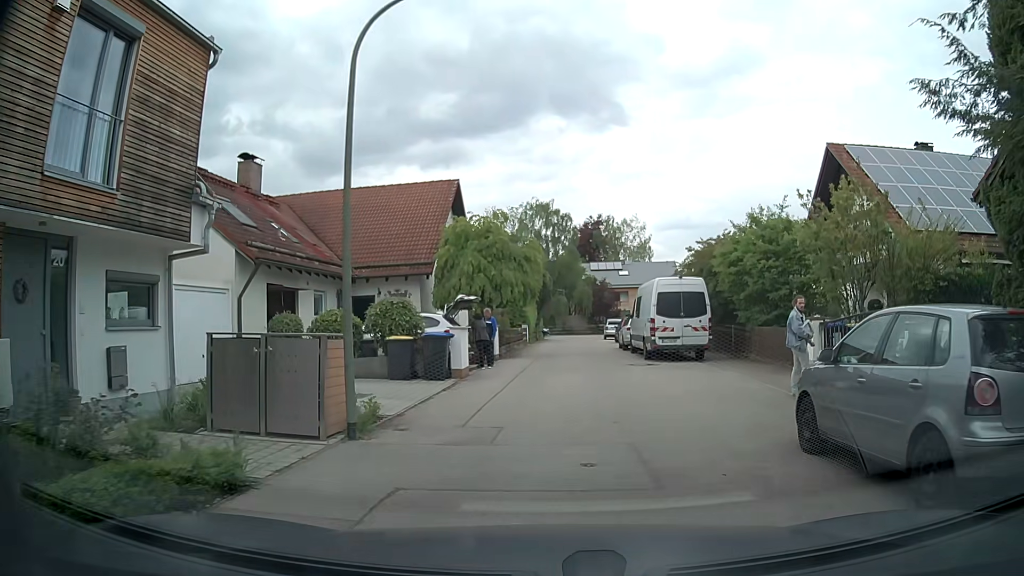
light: Day
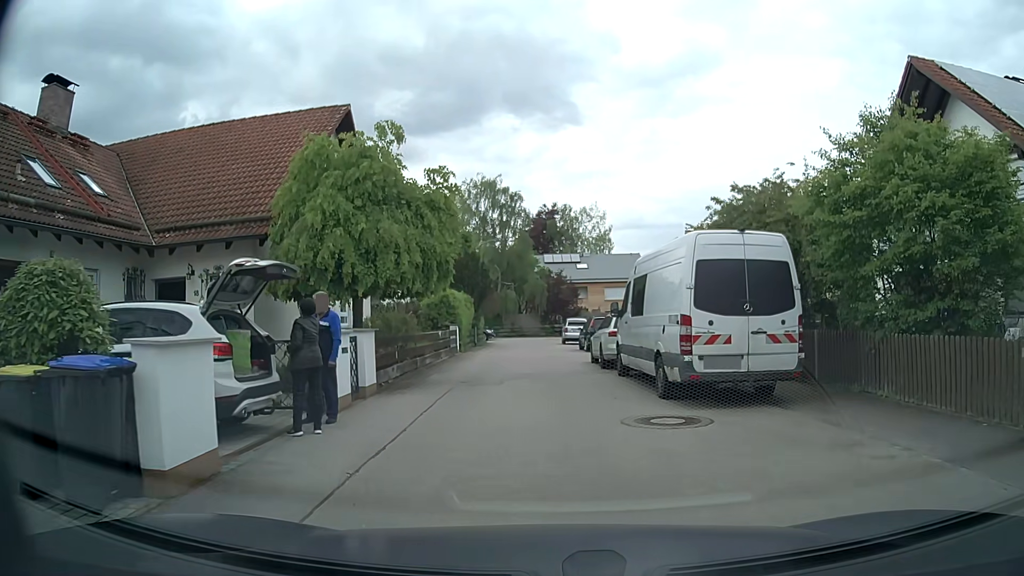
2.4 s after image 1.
(+0.5, +11.2) m; +4°
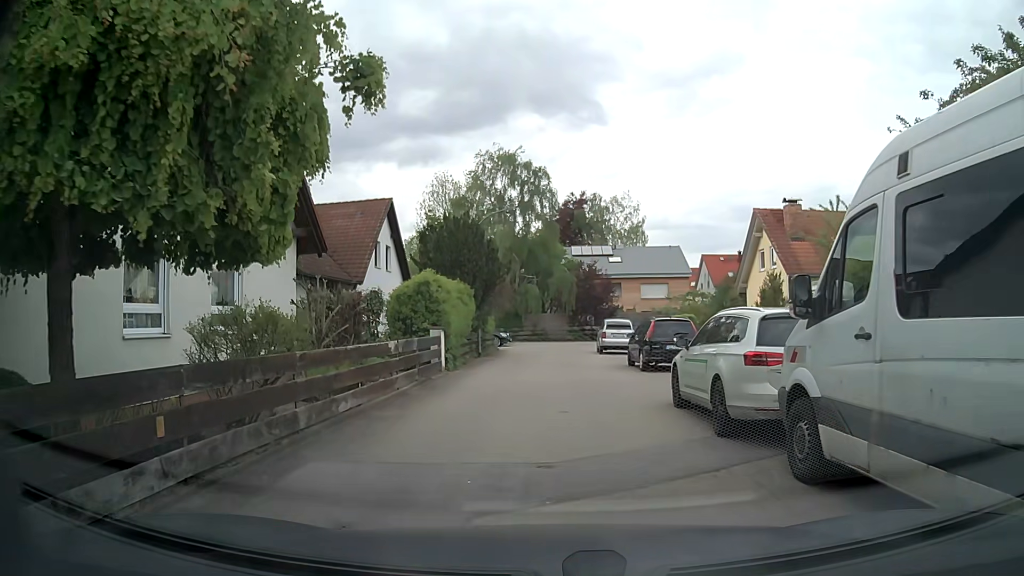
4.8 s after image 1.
(-0.2, +9.9) m; -2°
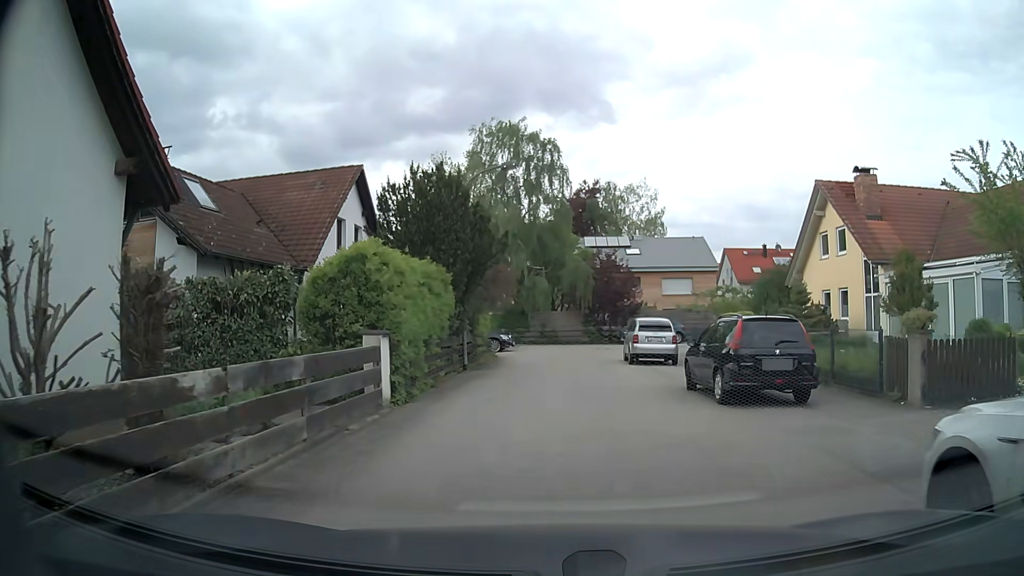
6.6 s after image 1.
(-0.1, +7.6) m; -2°
